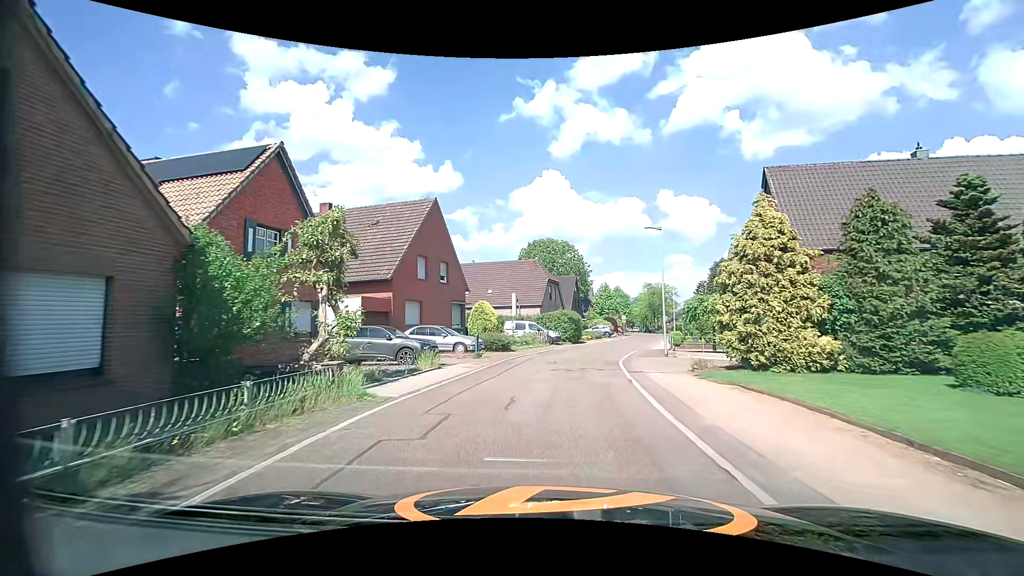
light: Day
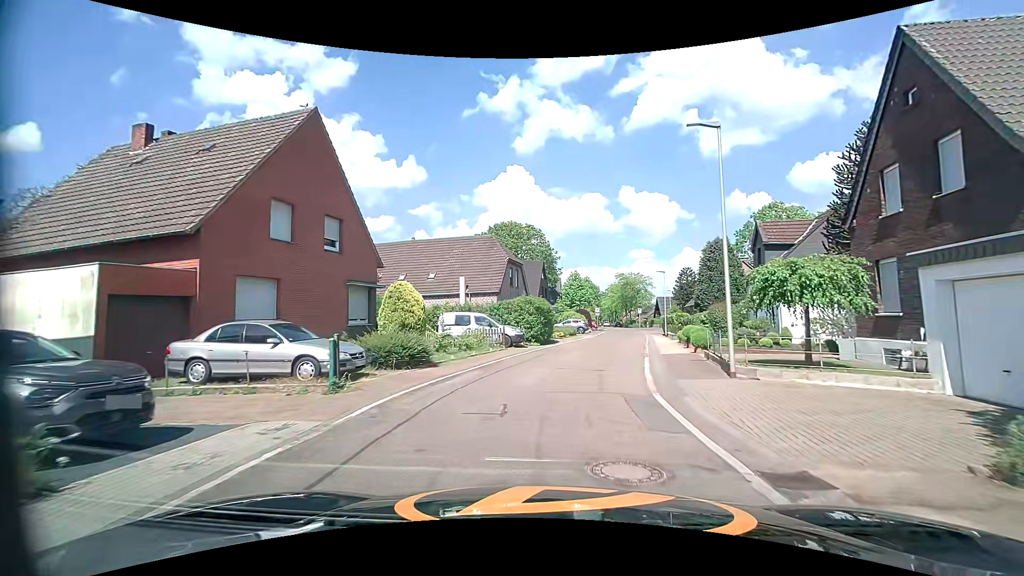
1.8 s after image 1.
(+0.4, +12.5) m; +4°
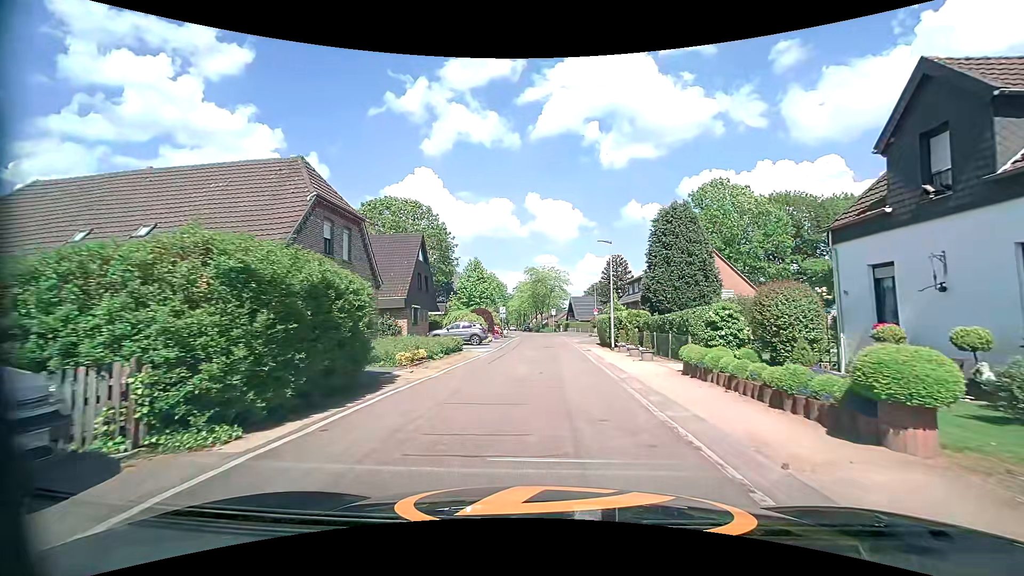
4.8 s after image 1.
(+2.2, +20.4) m; +10°
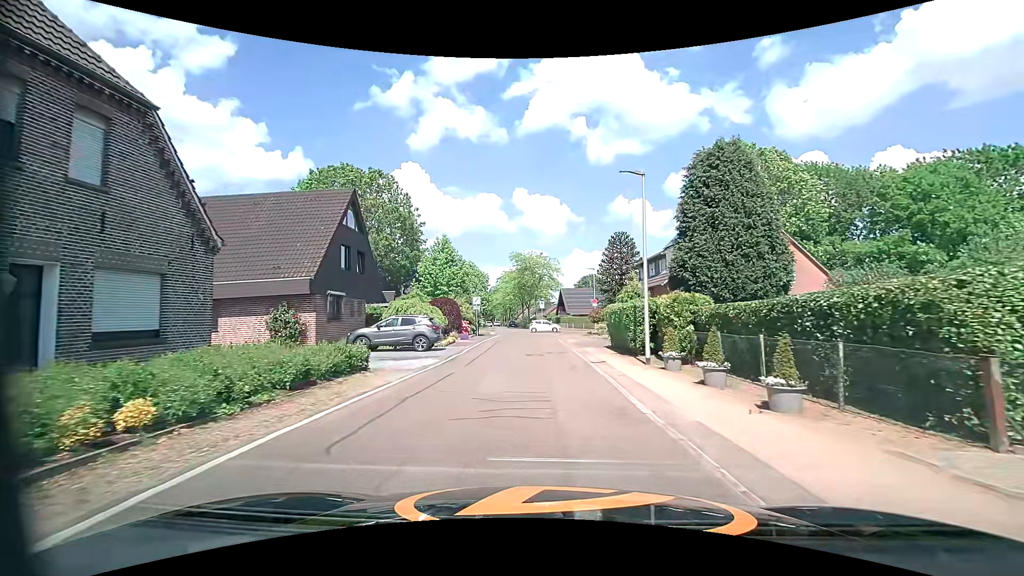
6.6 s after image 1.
(+0.2, +12.3) m; +1°
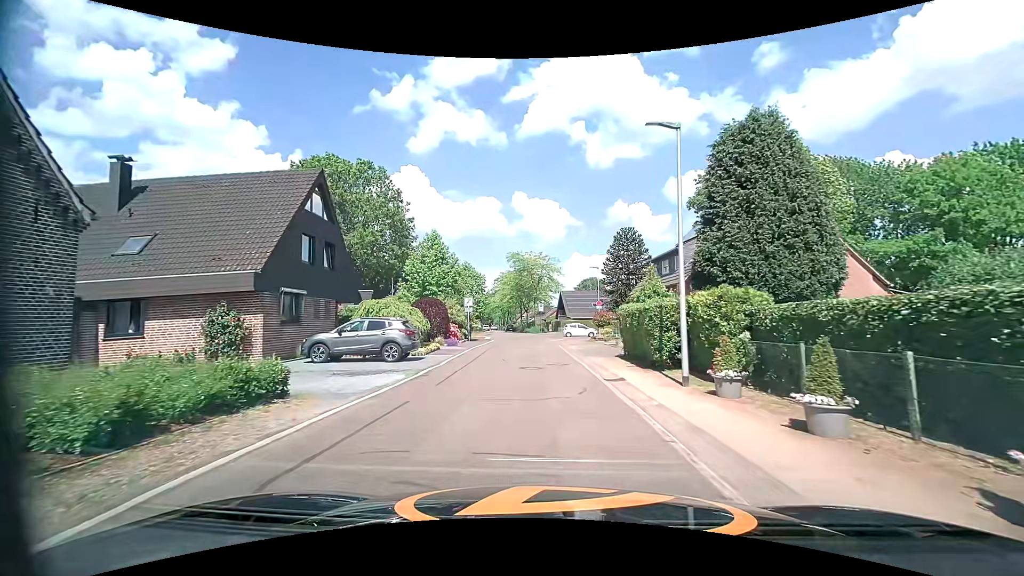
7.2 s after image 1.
(0.0, +4.2) m; +1°
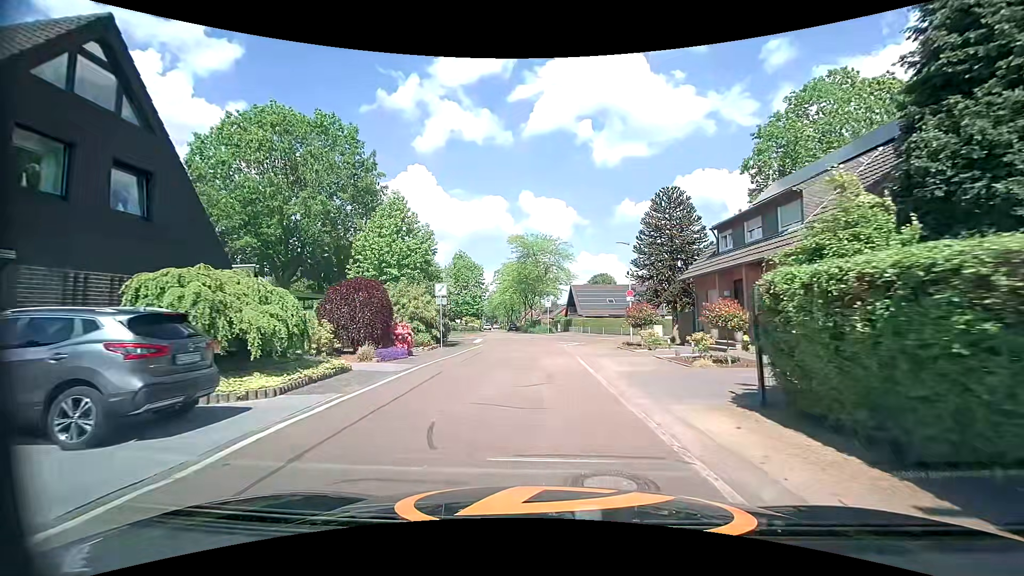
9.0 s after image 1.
(-0.1, +12.4) m; -1°
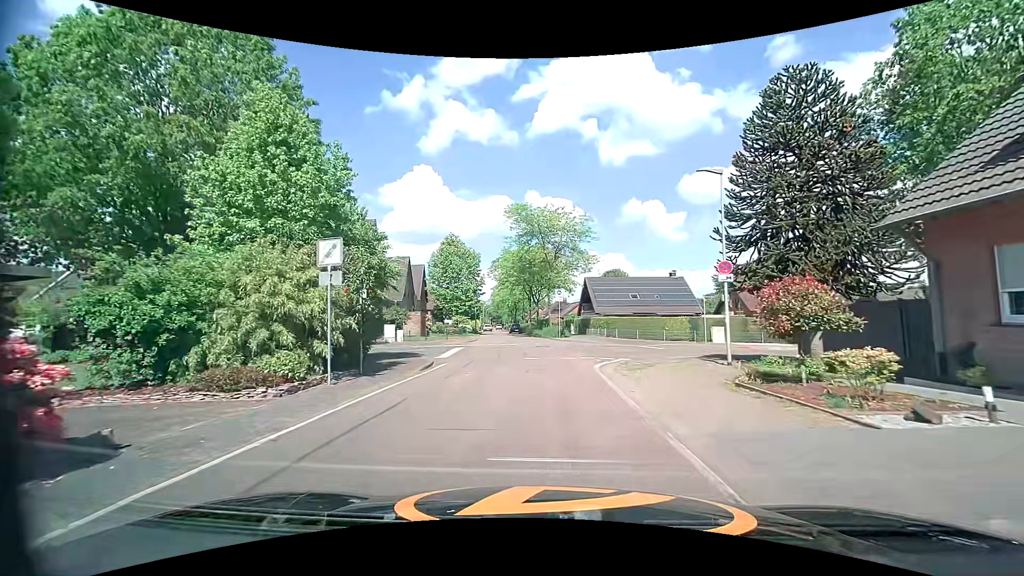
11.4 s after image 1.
(-0.2, +14.4) m; -2°
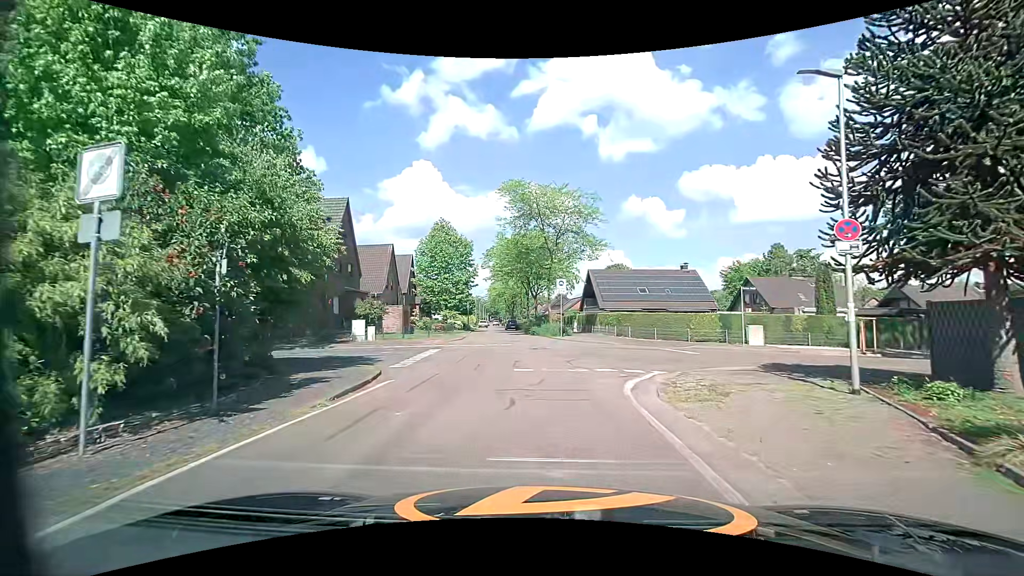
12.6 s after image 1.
(+0.1, +6.2) m; +1°
